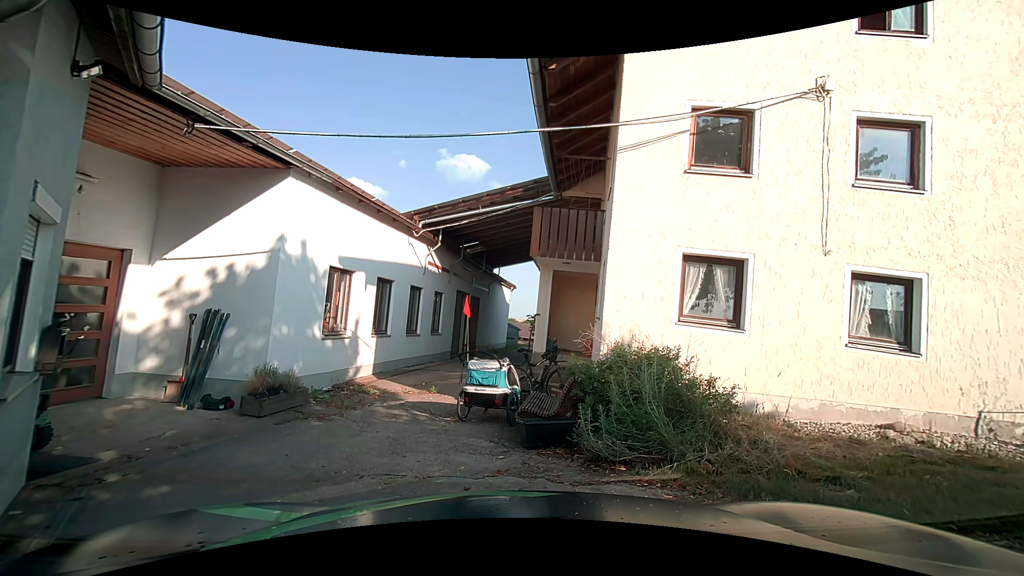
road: unclassified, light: Day
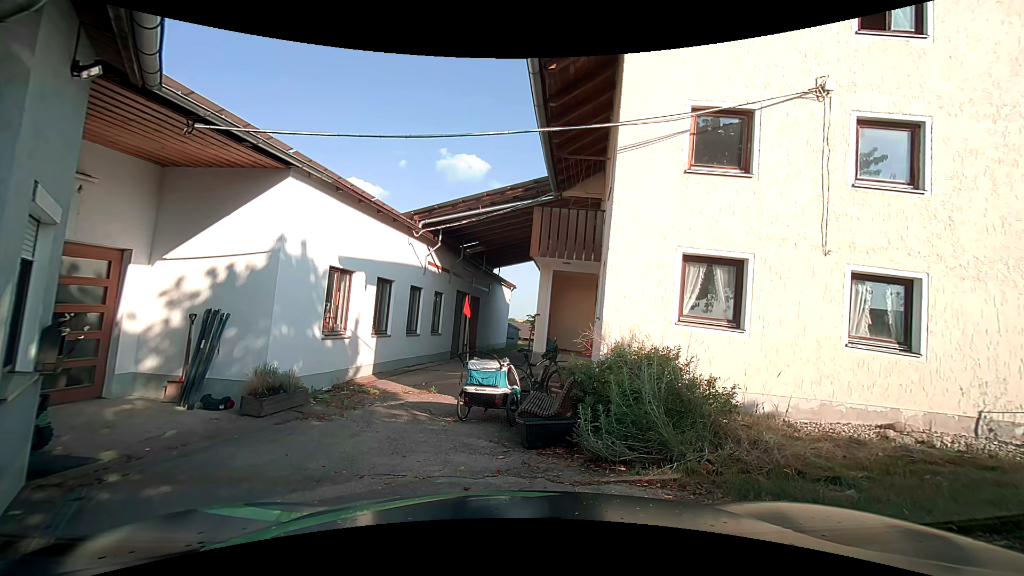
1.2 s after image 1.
(0.0, 0.0) m; 0°
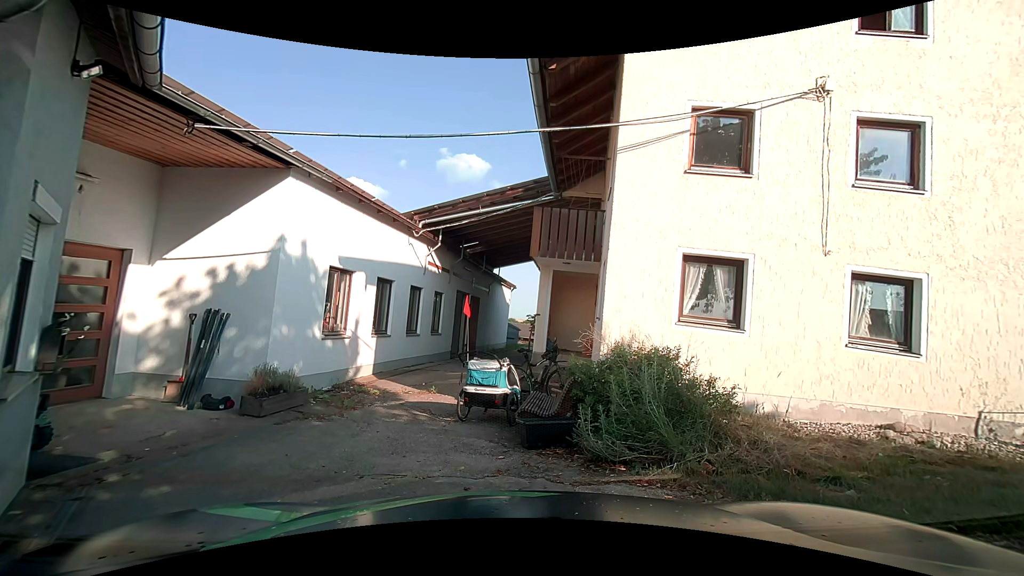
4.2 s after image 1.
(0.0, 0.0) m; 0°
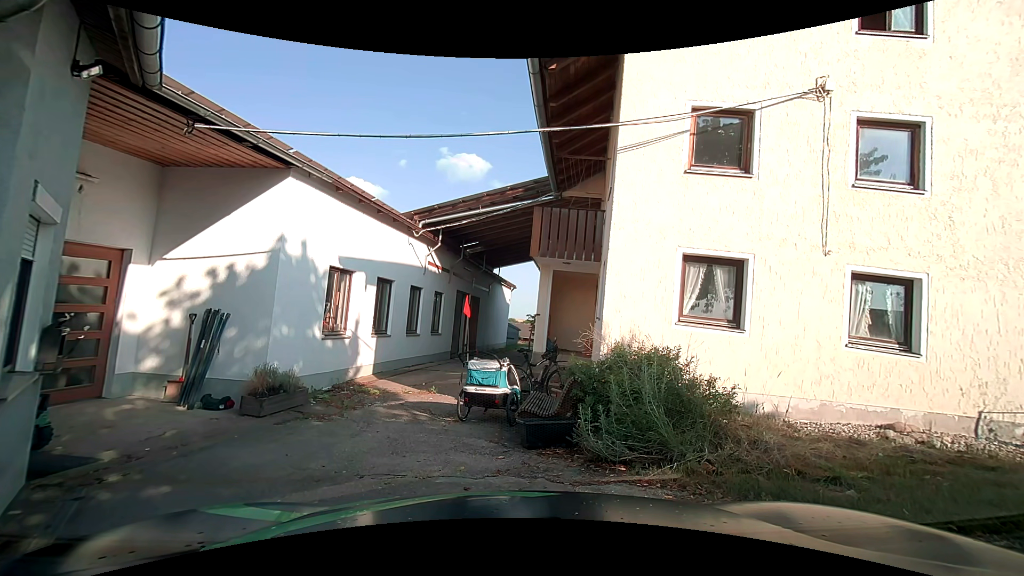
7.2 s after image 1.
(0.0, 0.0) m; 0°
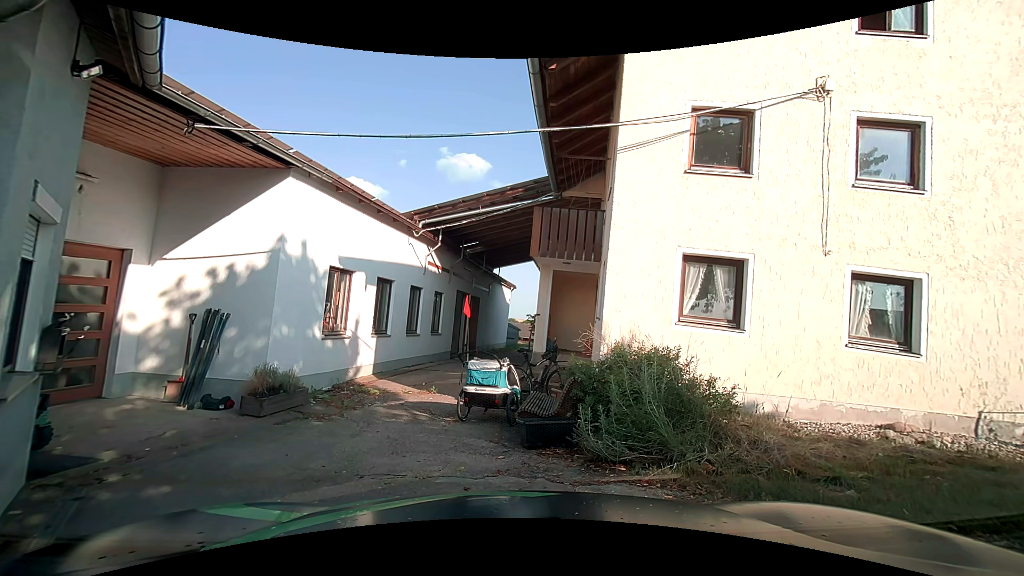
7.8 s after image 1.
(0.0, 0.0) m; 0°
